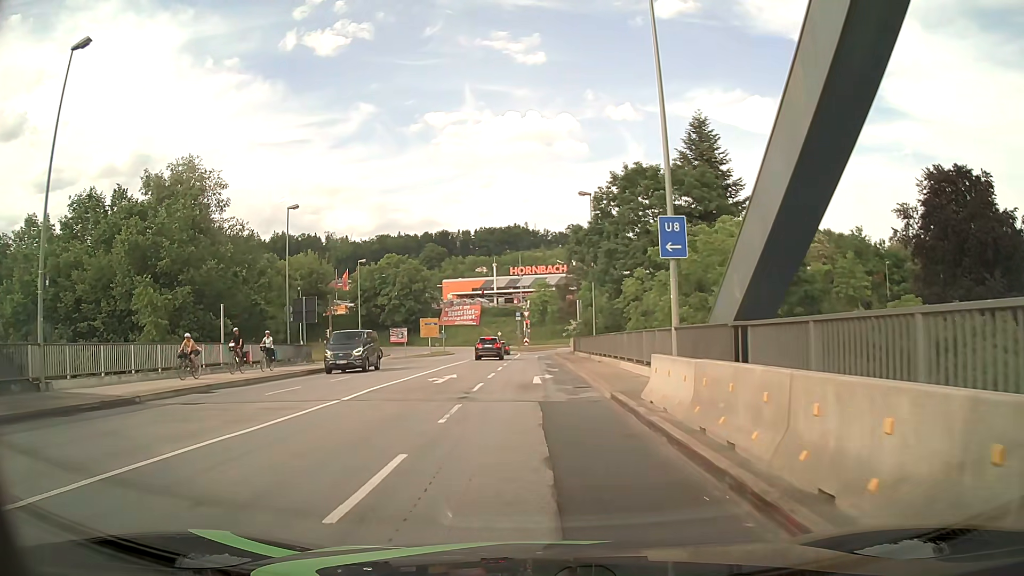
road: primary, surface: asphalt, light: Day
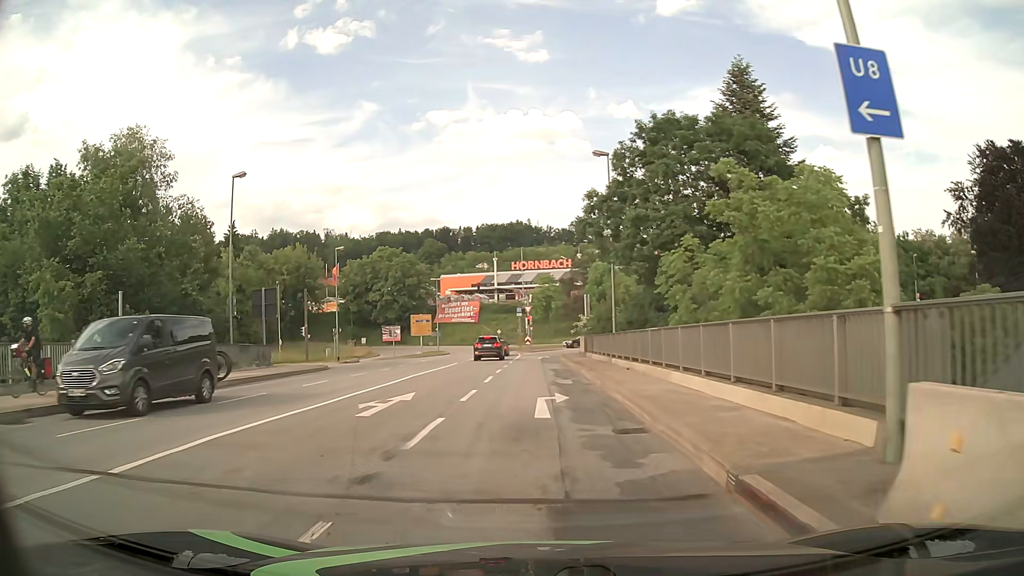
(+0.1, +9.0) m; 0°
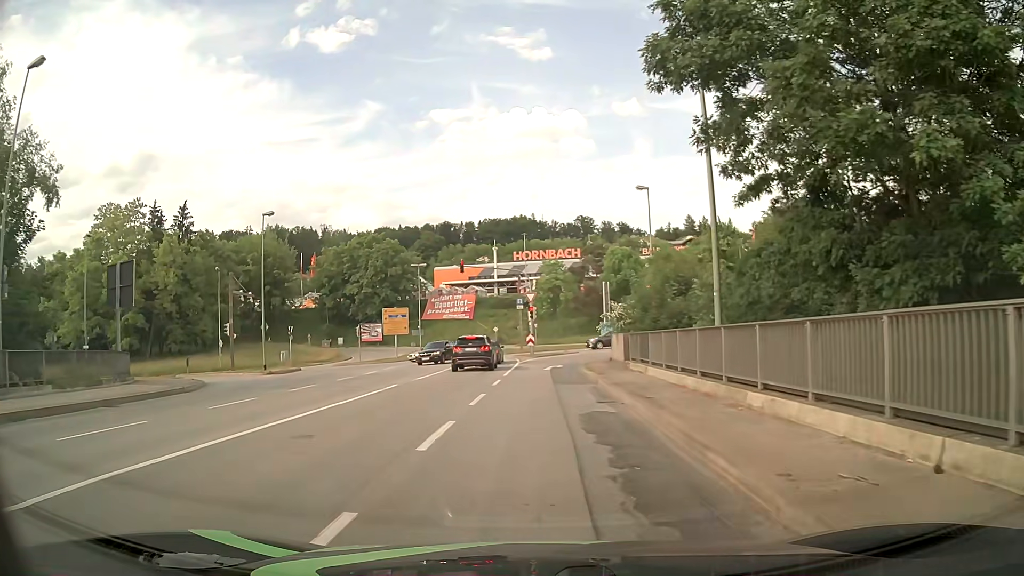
(+0.1, +17.9) m; 0°
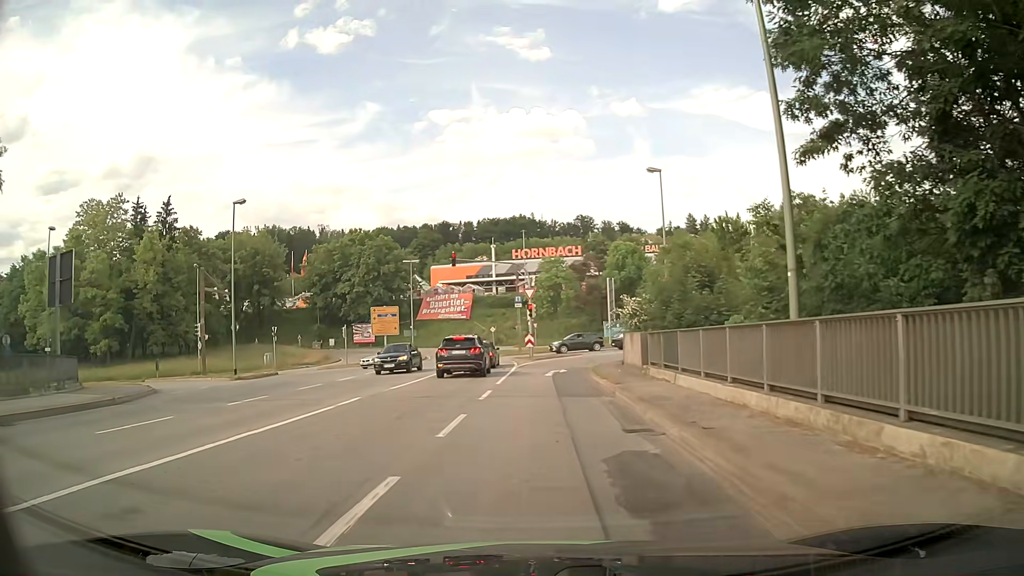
(0.0, +4.5) m; 0°
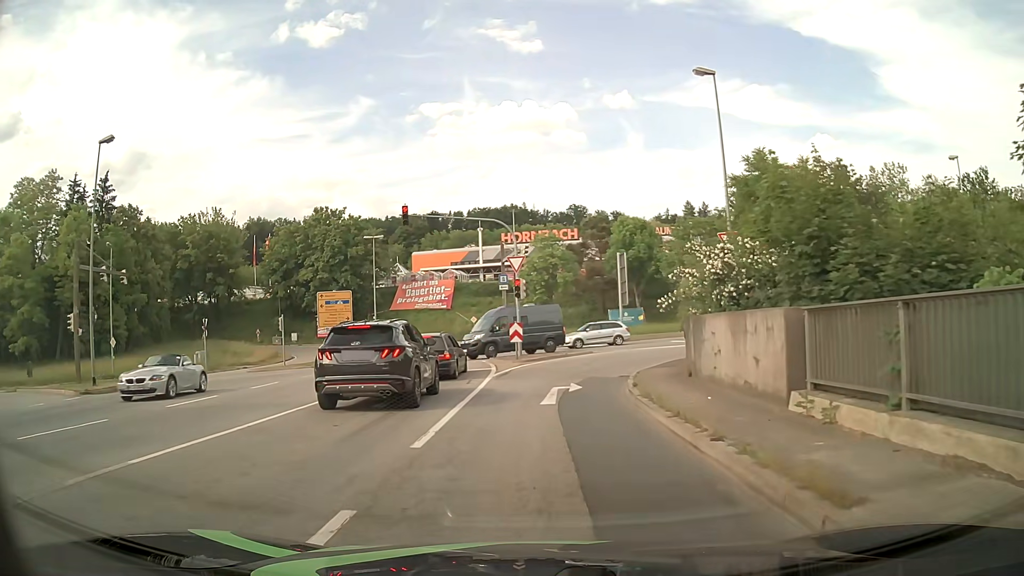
(+0.1, +13.4) m; 0°
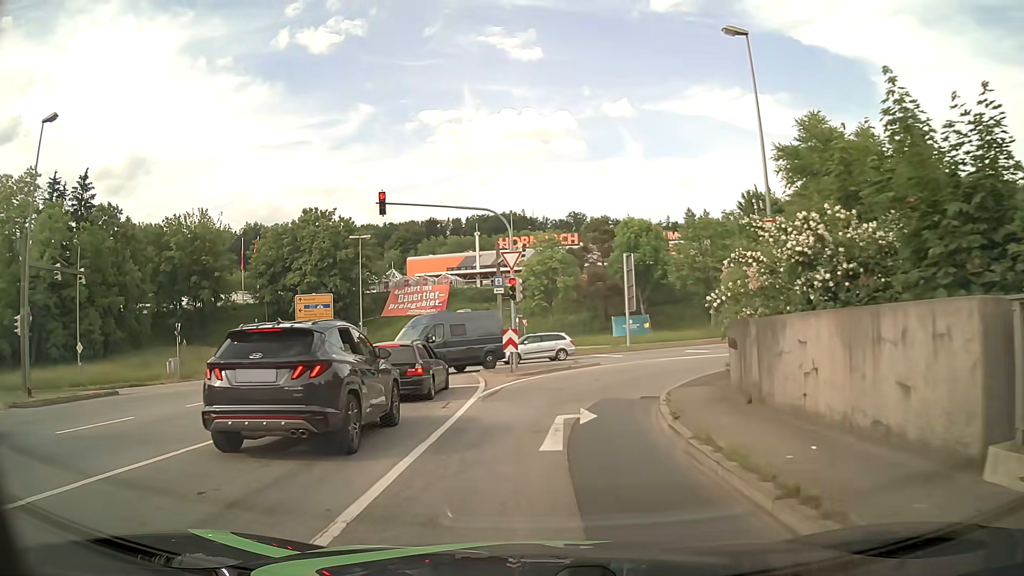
(0.0, +4.3) m; +2°
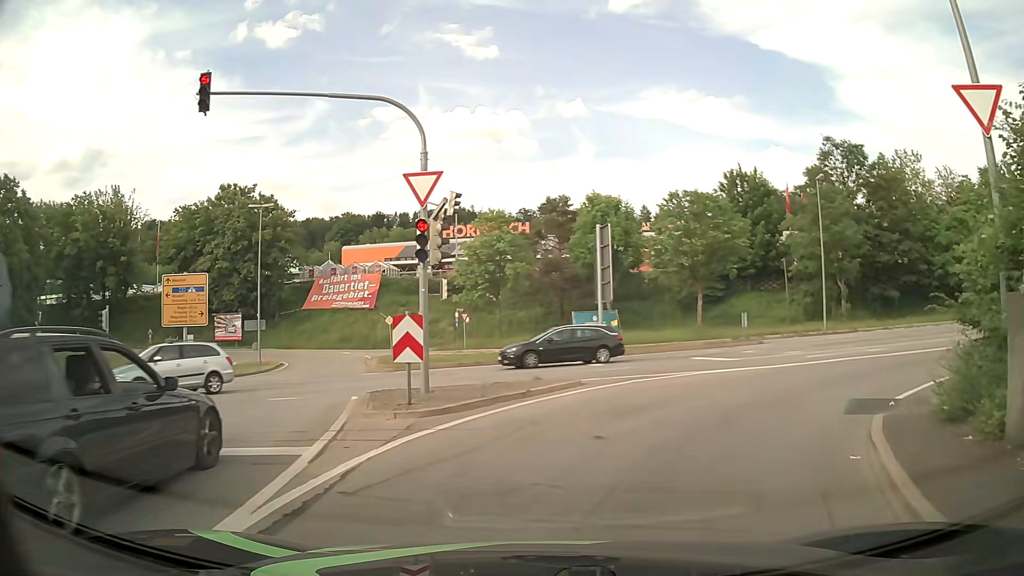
(-0.1, +11.6) m; +2°
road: primary_link
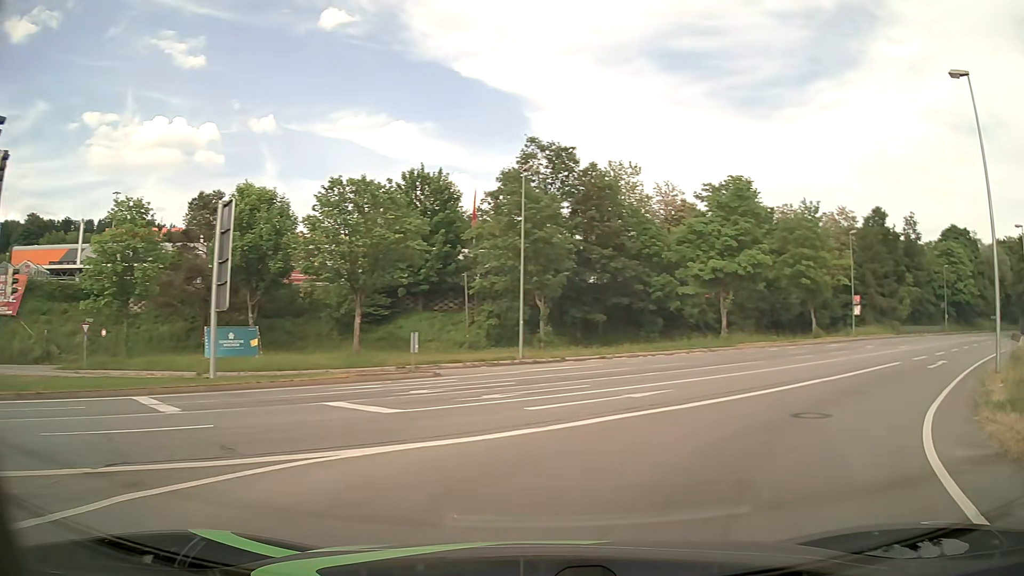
(+2.1, +9.8) m; +27°
